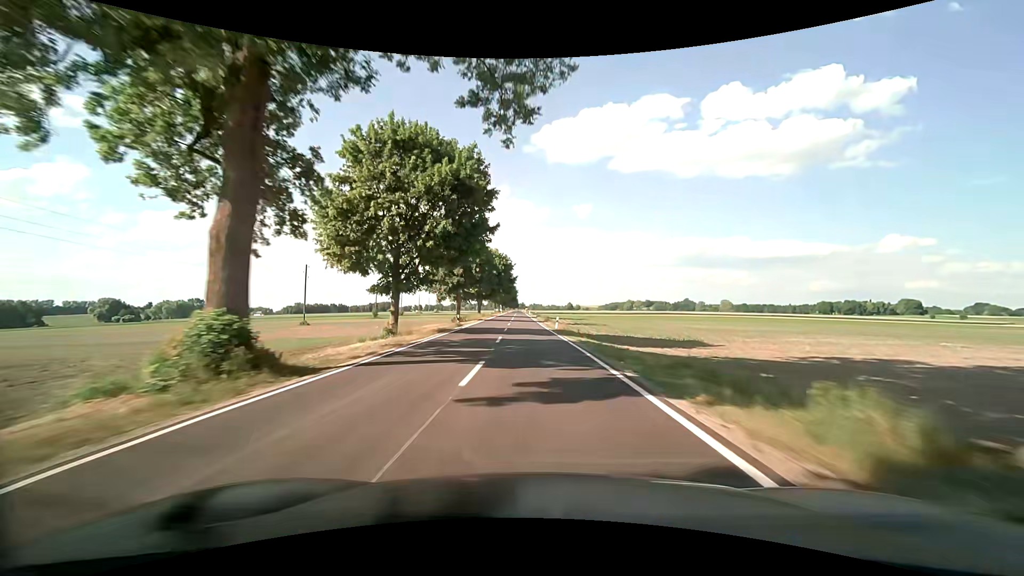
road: secondary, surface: asphalt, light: Day
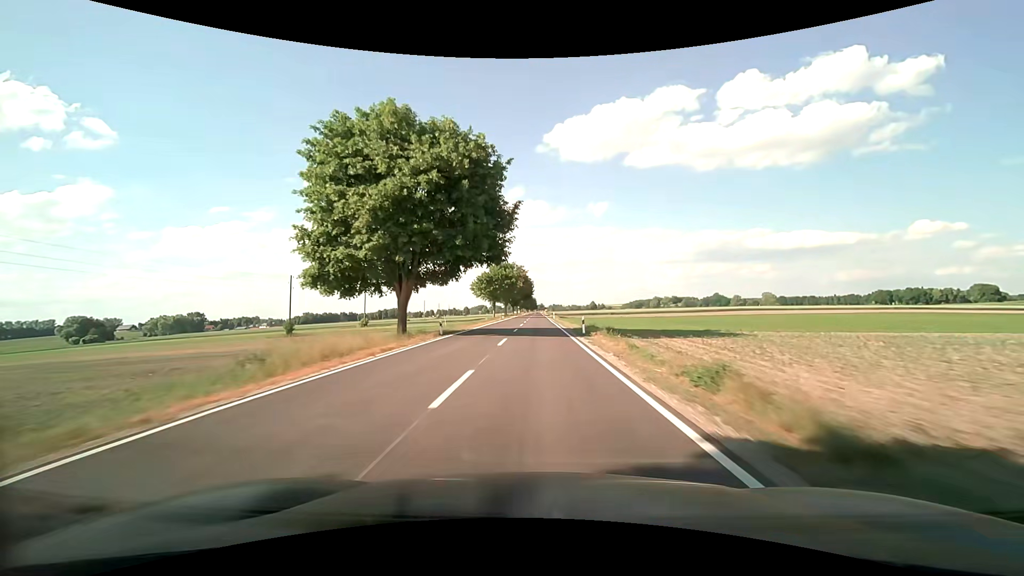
(-1.8, +62.7) m; -2°
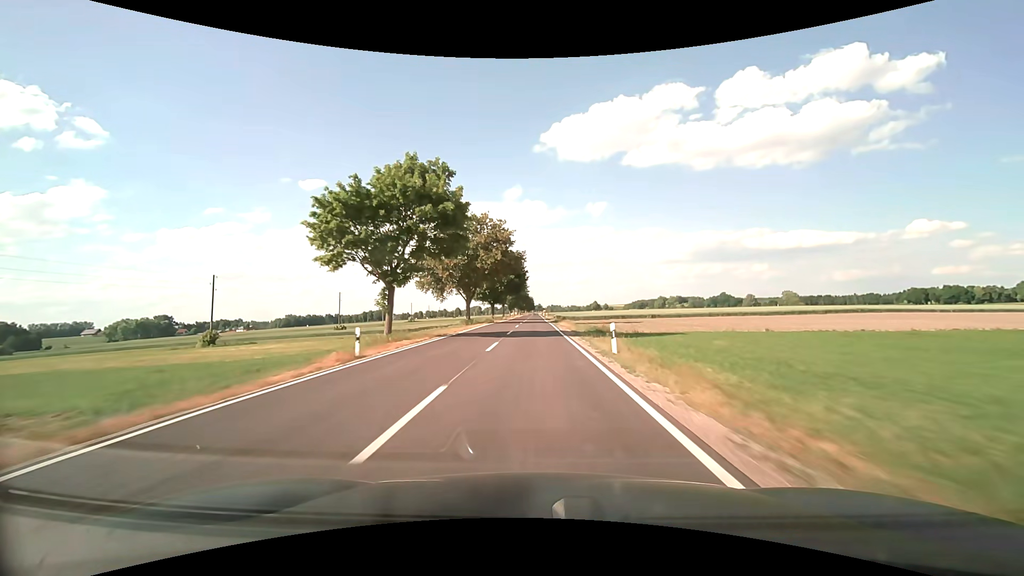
(+0.2, +62.8) m; 0°
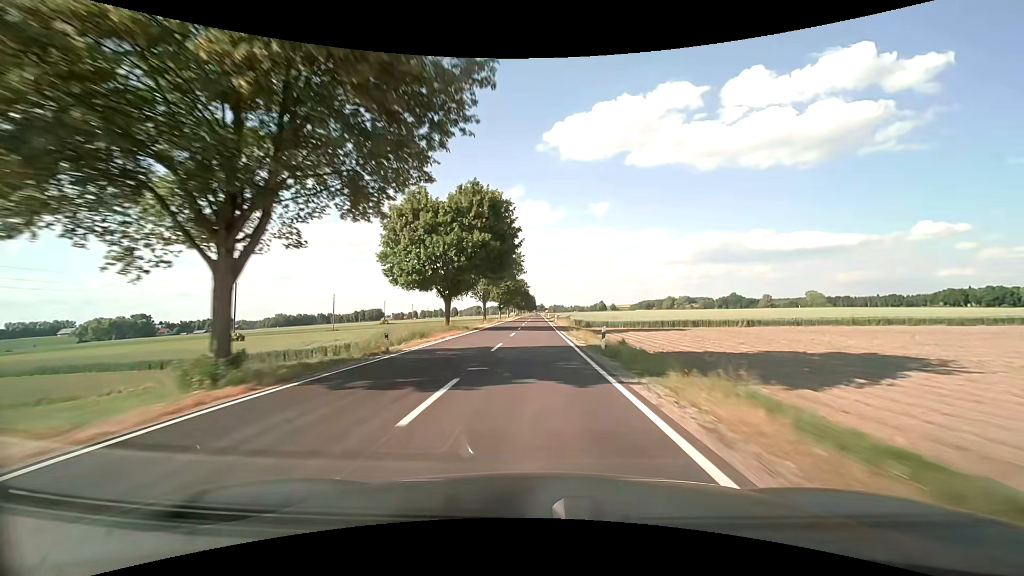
(-0.1, +46.9) m; 0°
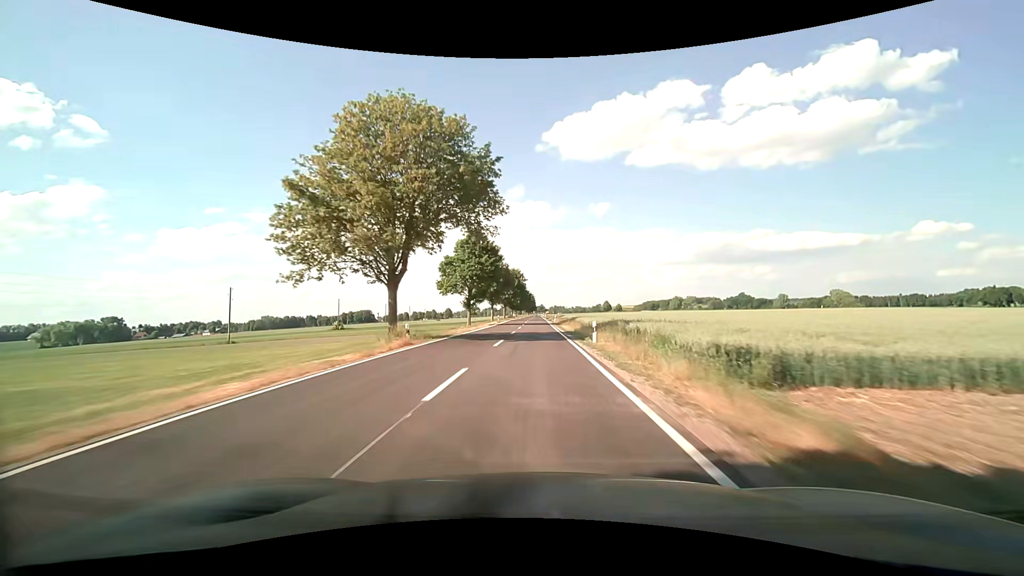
(+0.1, +46.9) m; 0°
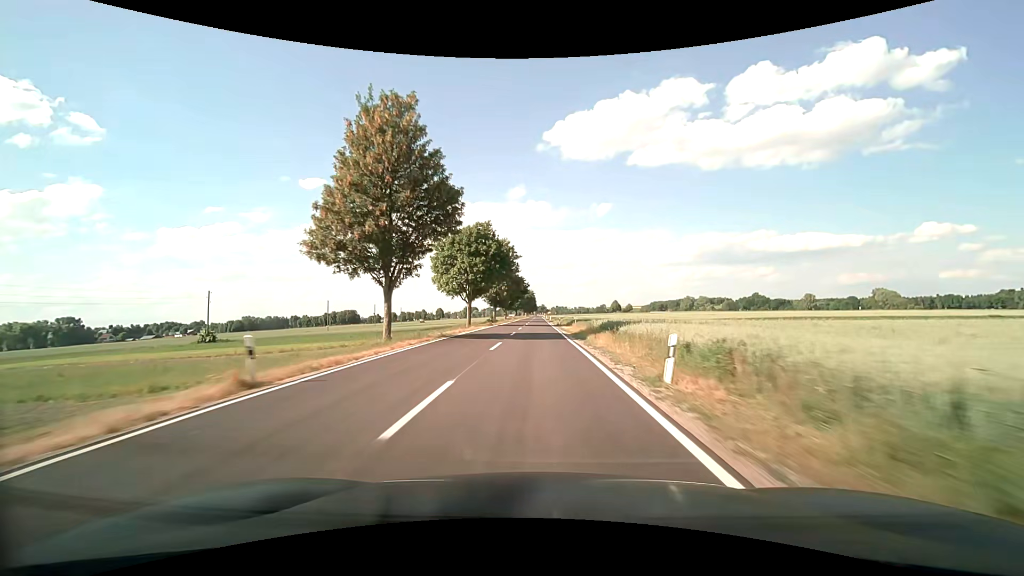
(+0.3, +62.5) m; 0°
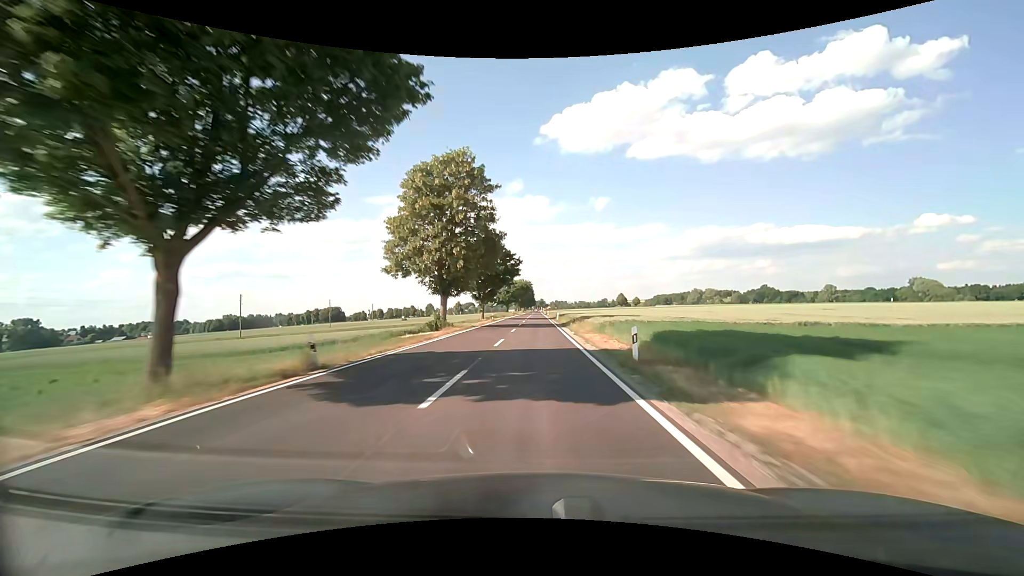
(+0.4, +46.8) m; +1°
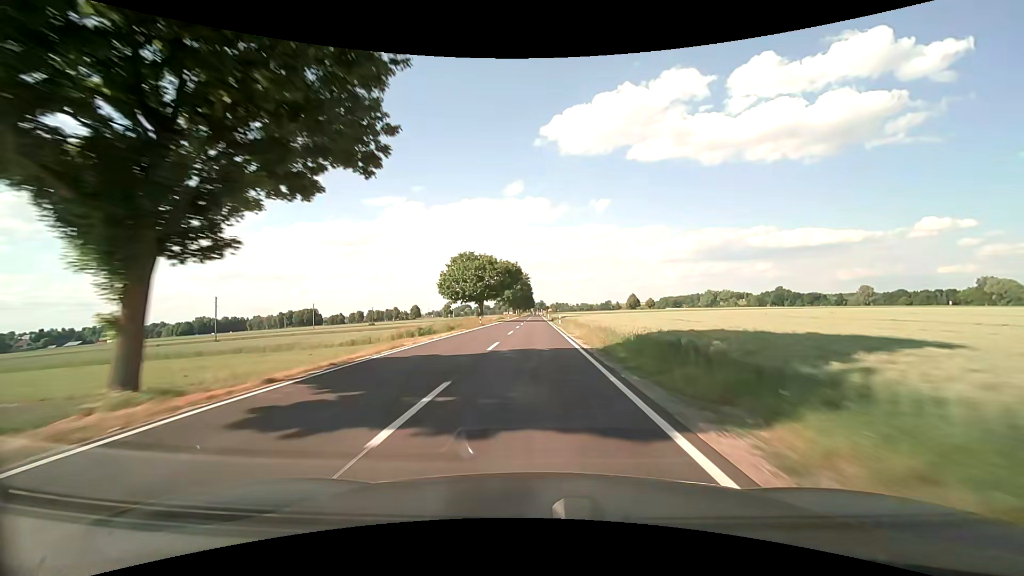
(-0.1, +62.4) m; 0°
(0, +10) (0, +20) (0, +30) (0, +40) (0, +50) (0, +60) (0, +70) (0, +80) (0, +90) (0, +100) m
